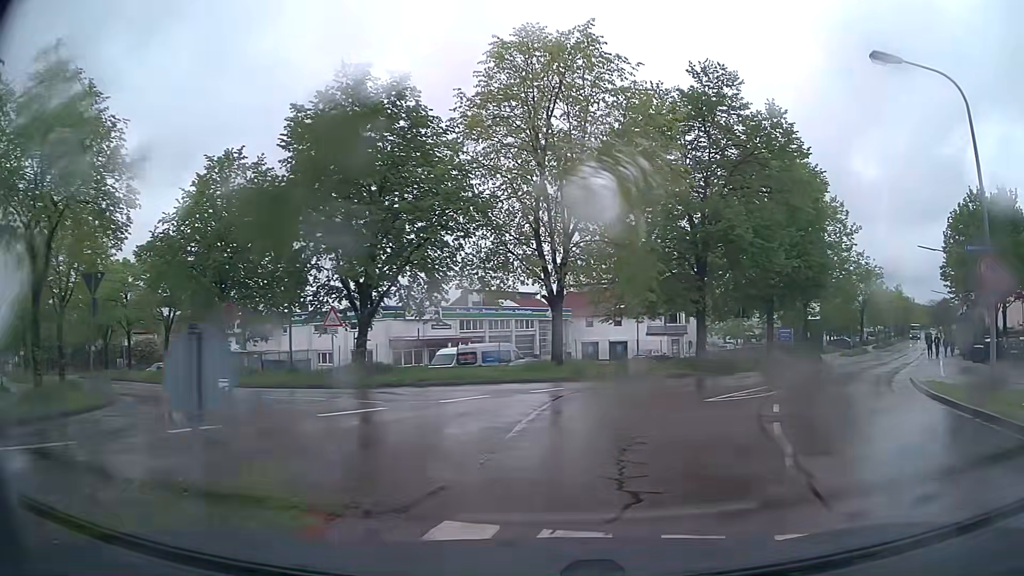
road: tertiary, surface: asphalt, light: Day
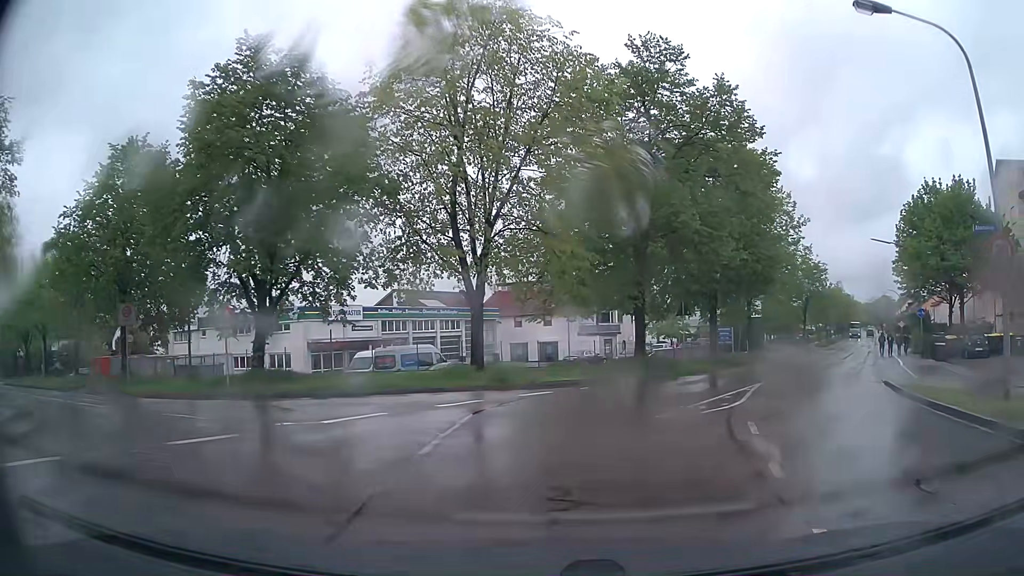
(+0.1, +3.0) m; +6°
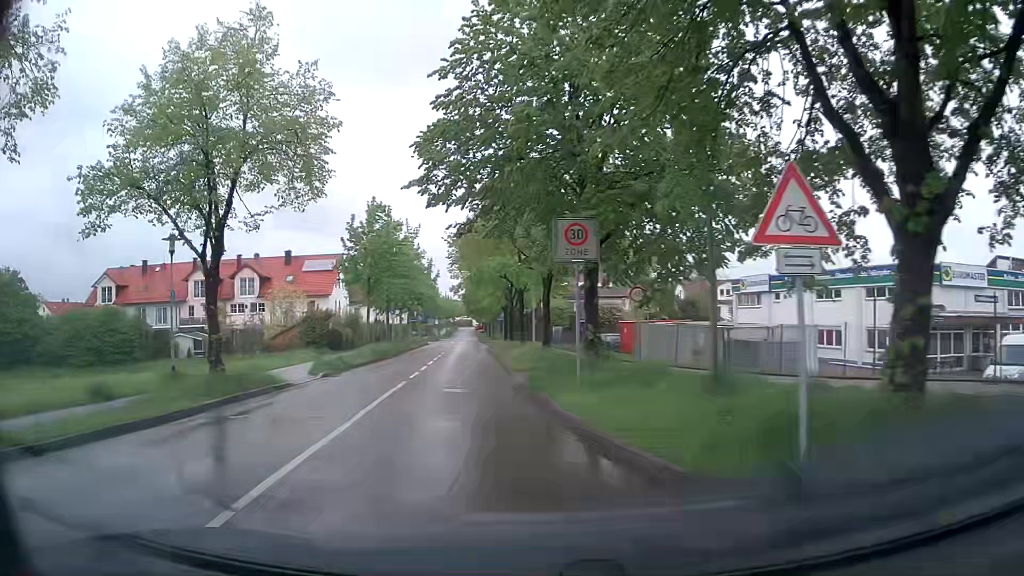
(-5.6, +14.7) m; -50°
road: residential
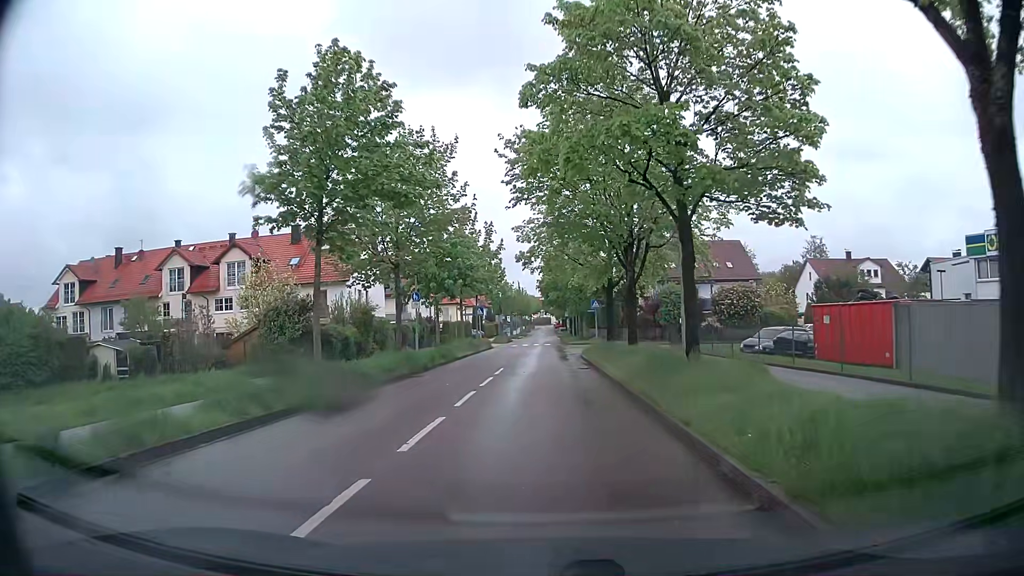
(-2.4, +22.4) m; -6°
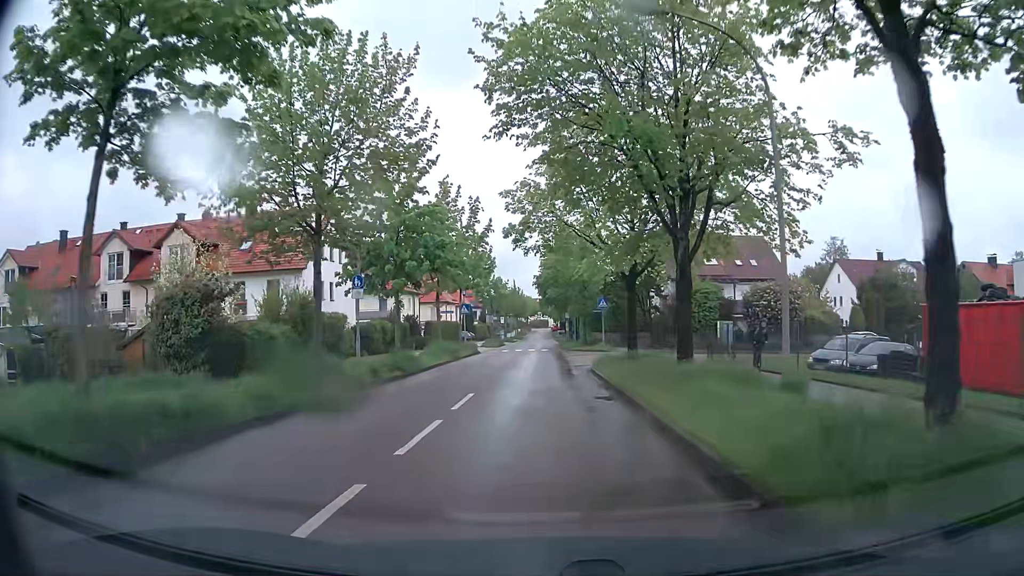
(-0.1, +9.2) m; 0°
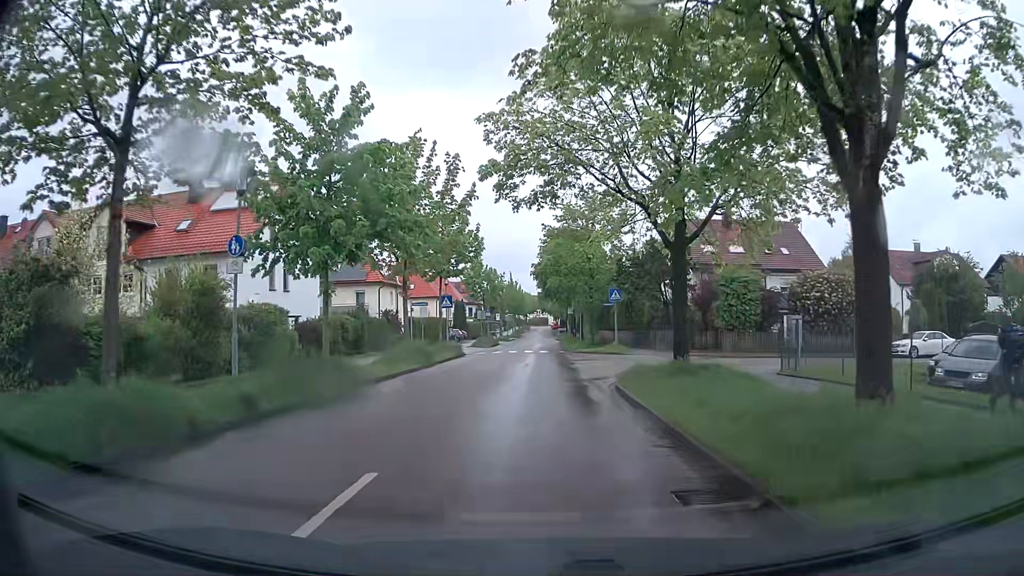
(0.0, +8.7) m; 0°
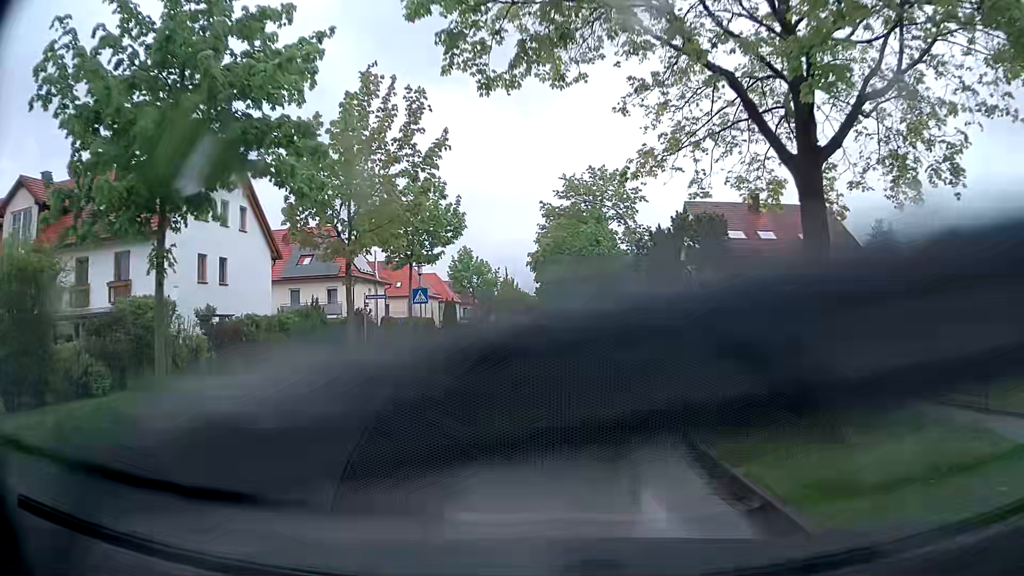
(0.0, +8.2) m; -1°
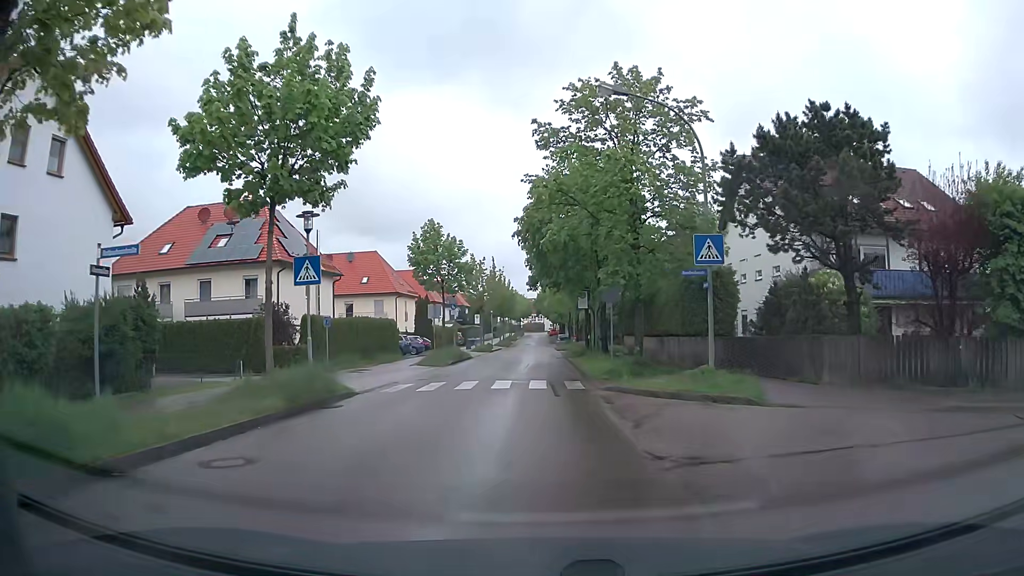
(+0.2, +15.3) m; +1°
(0, +10) (0, +20) (0, +30) (0, +40) (0, +50) (0, +60) (0, +70) (0, +80) (0, +90) (0, +100) m
